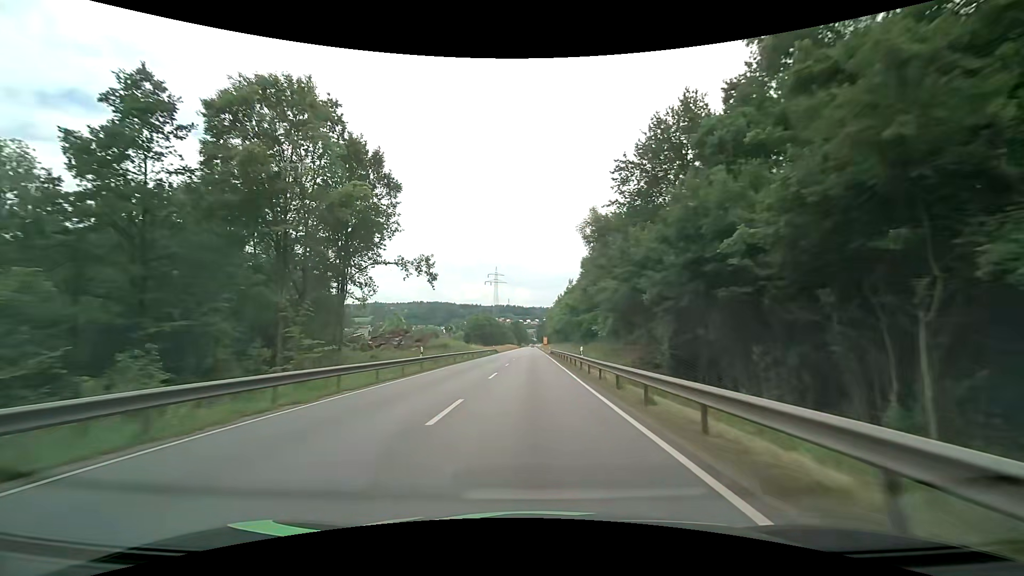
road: primary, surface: asphalt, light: Day
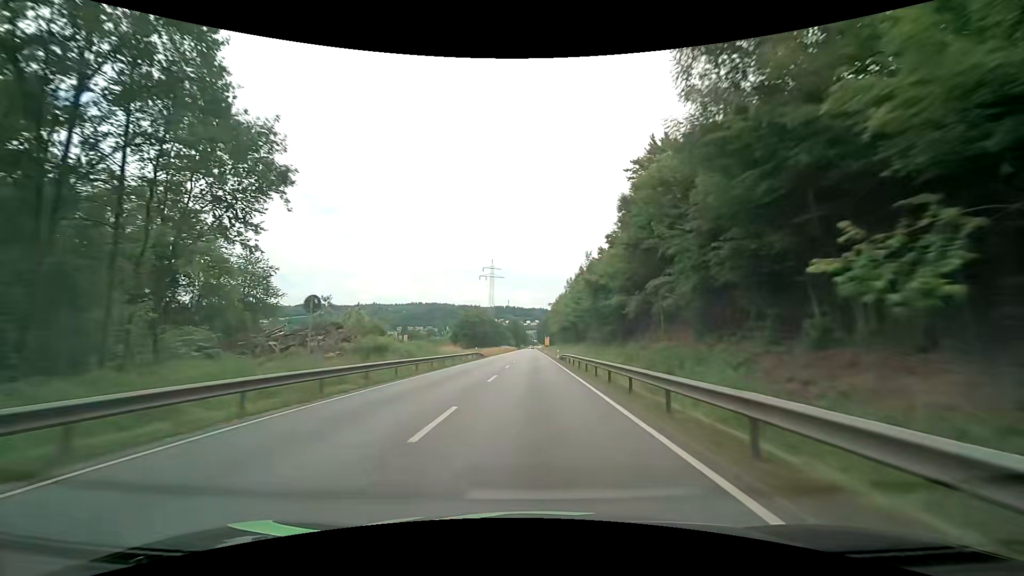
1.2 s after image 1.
(0.0, +25.6) m; 0°
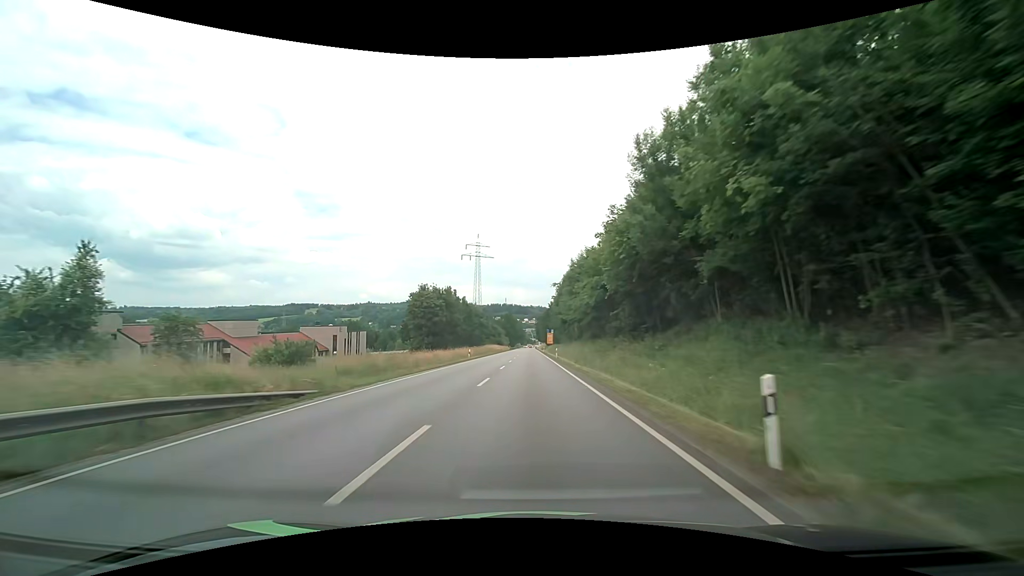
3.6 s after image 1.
(+0.3, +50.8) m; 0°
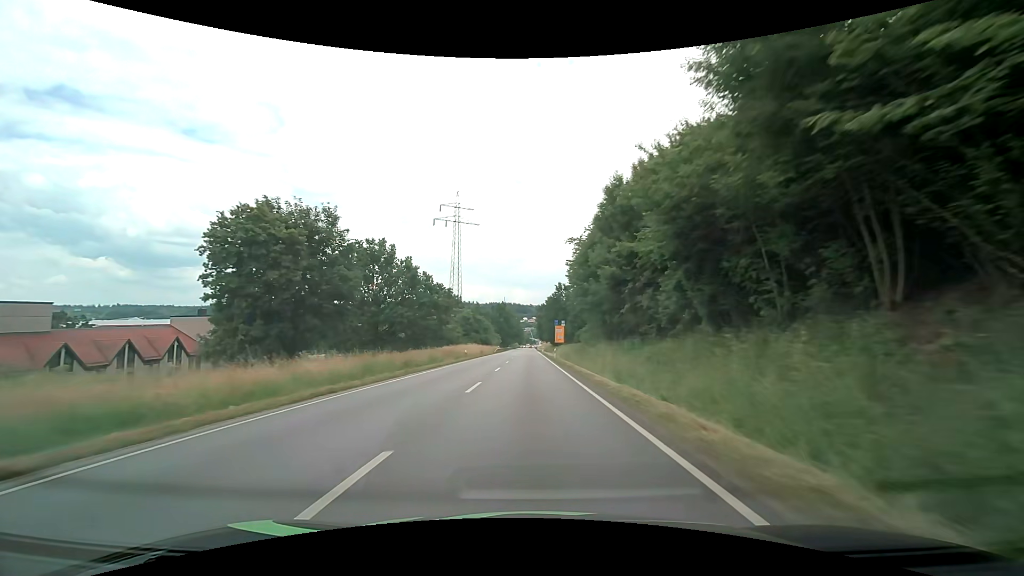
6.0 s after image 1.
(0.0, +50.1) m; 0°
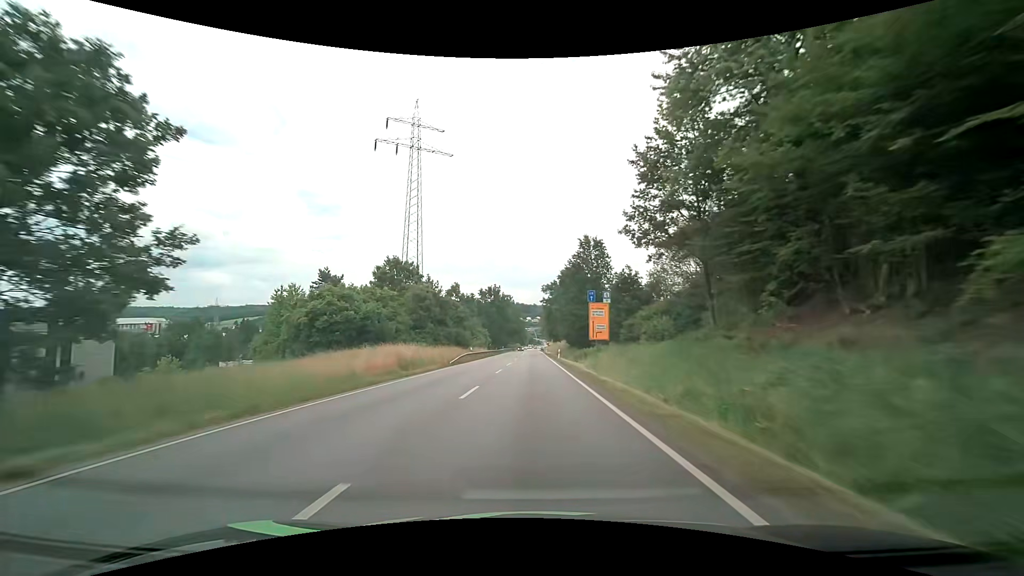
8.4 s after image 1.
(-0.2, +49.6) m; -1°
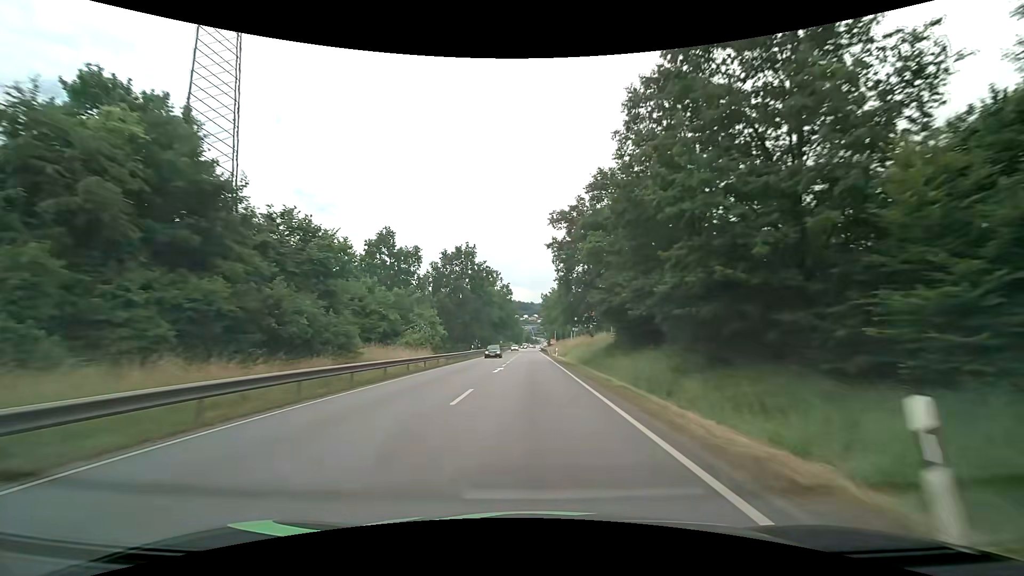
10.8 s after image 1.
(+0.4, +49.4) m; +1°
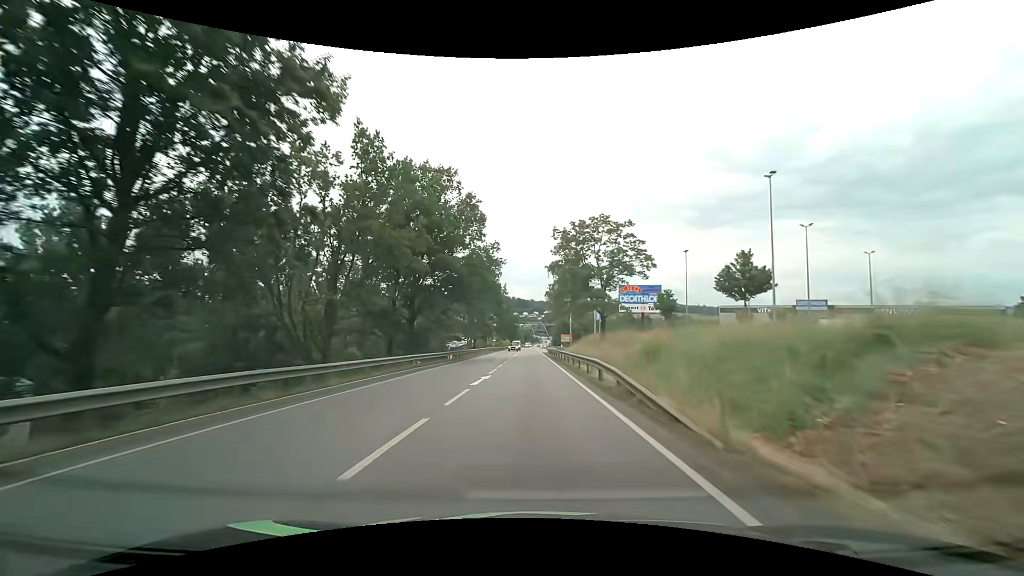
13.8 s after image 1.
(+0.1, +62.1) m; 0°
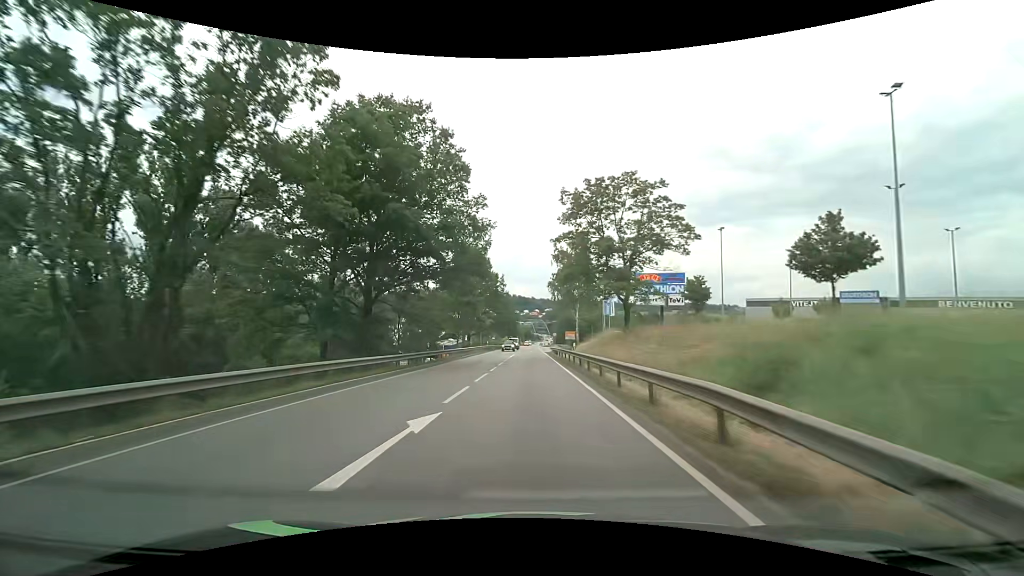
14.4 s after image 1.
(0.0, +11.9) m; 0°
(0, +10) (0, +20) (0, +30) (0, +40) (-1, +50) (-1, +60) (-1, +70) (-1, +80) (-1, +90) (-1, +100) m
